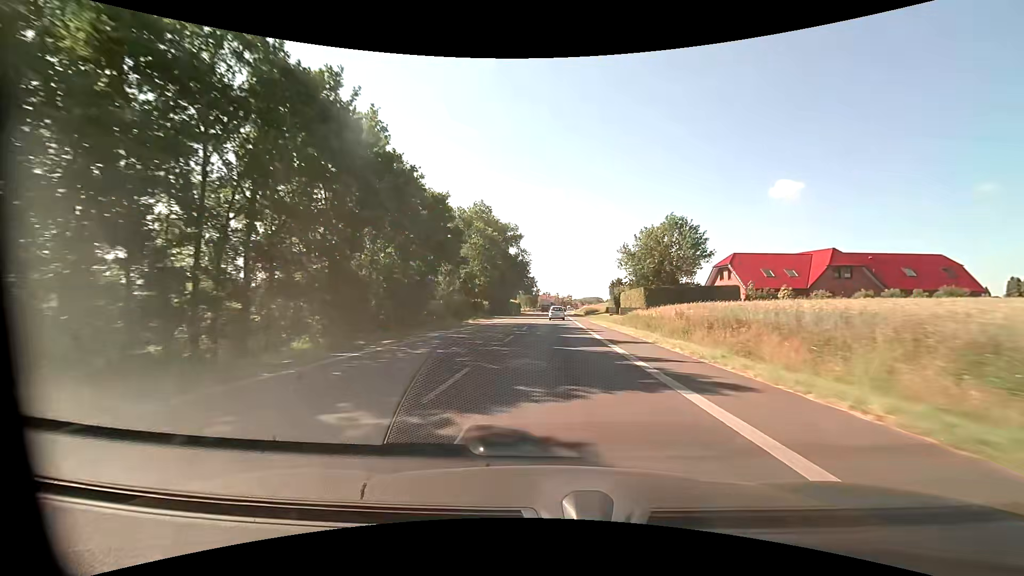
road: primary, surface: asphalt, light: Day
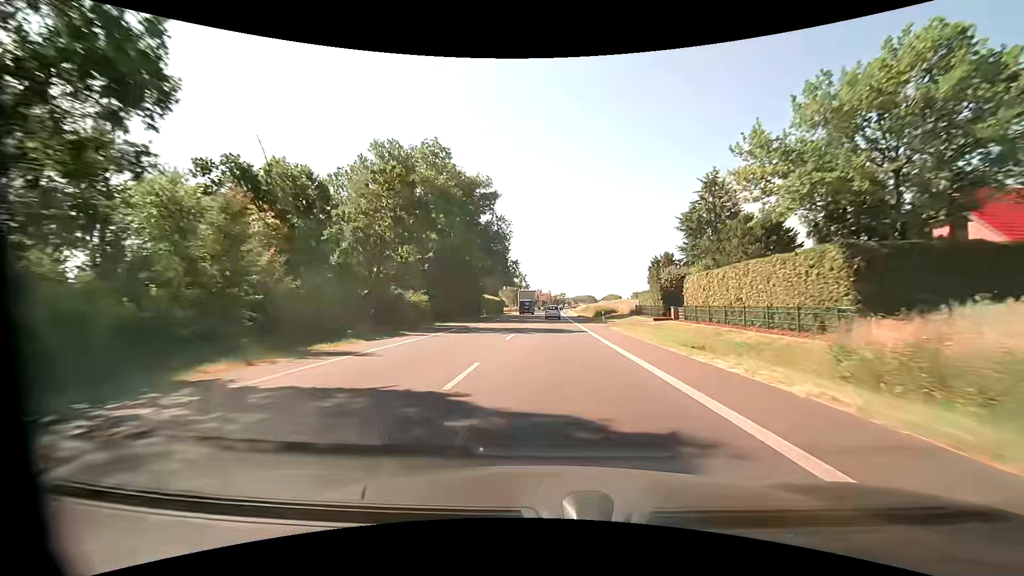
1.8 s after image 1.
(+0.2, +35.4) m; +1°
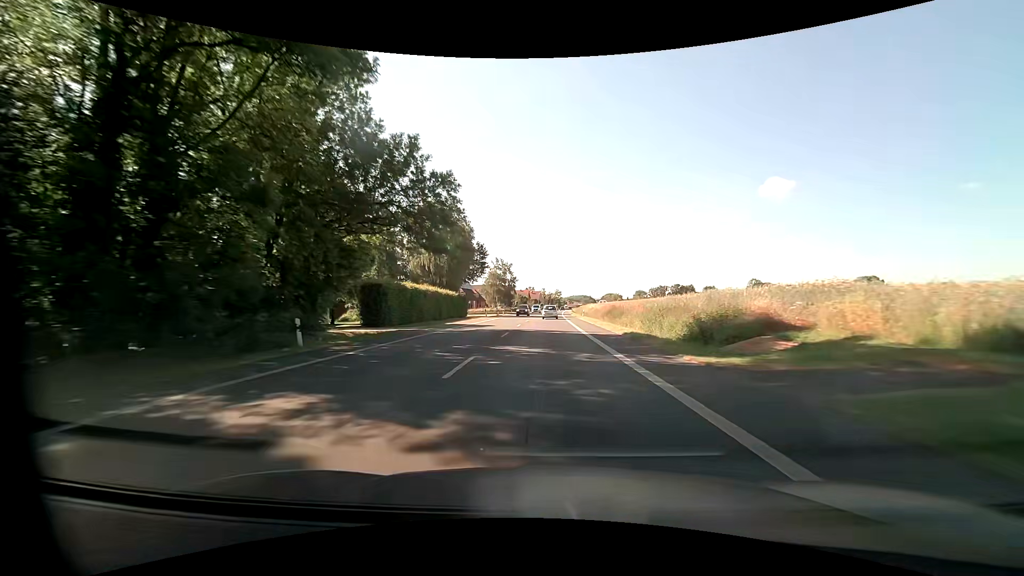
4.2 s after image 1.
(+0.4, +47.2) m; +1°
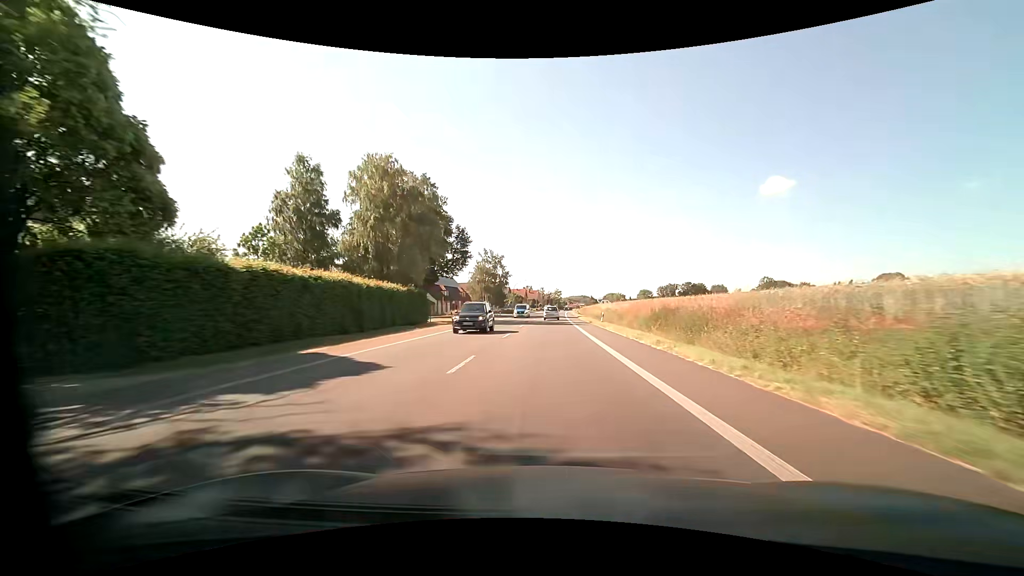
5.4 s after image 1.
(+0.1, +23.6) m; 0°
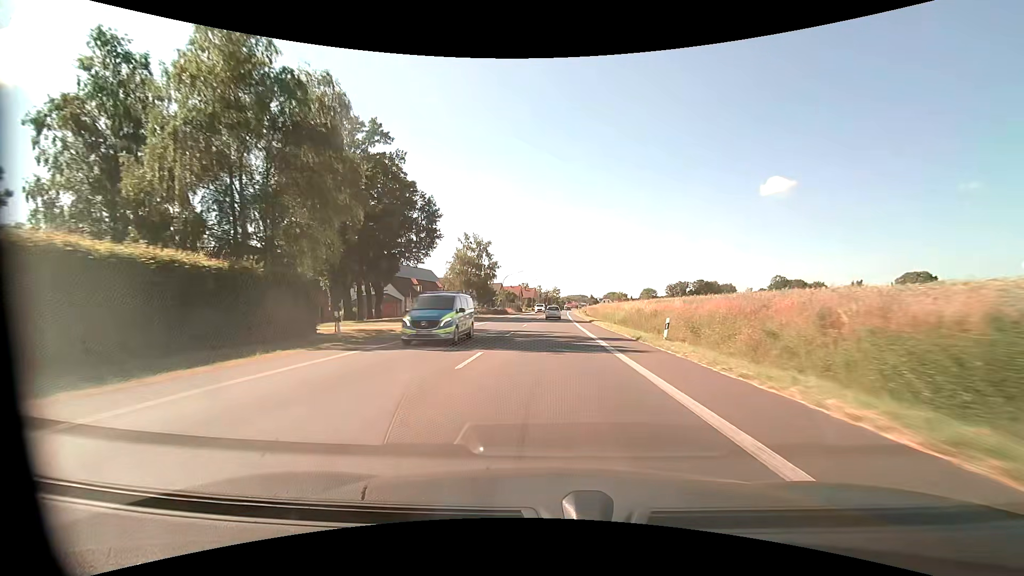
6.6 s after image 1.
(+0.1, +23.6) m; 0°
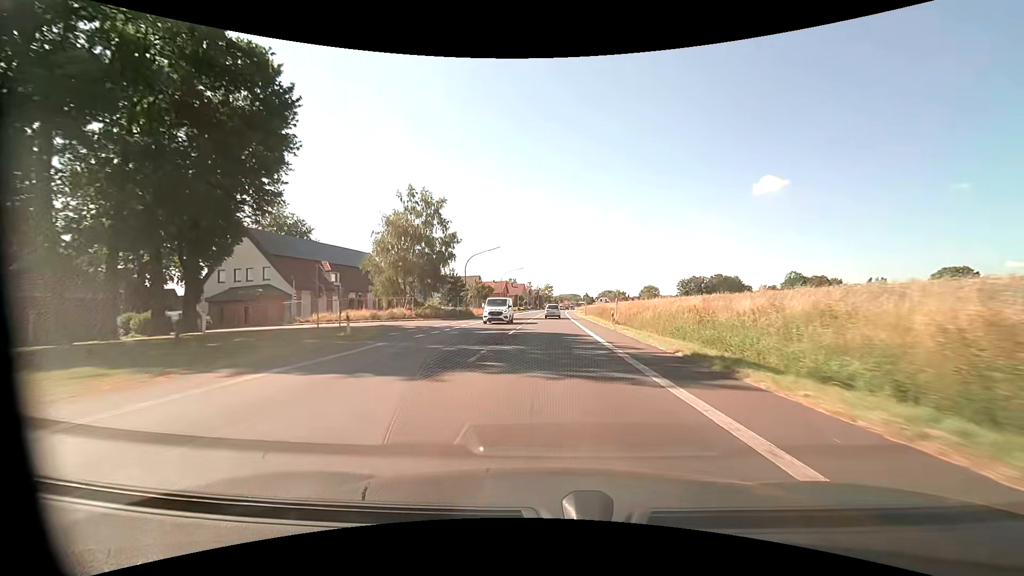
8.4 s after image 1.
(+0.3, +35.4) m; +1°
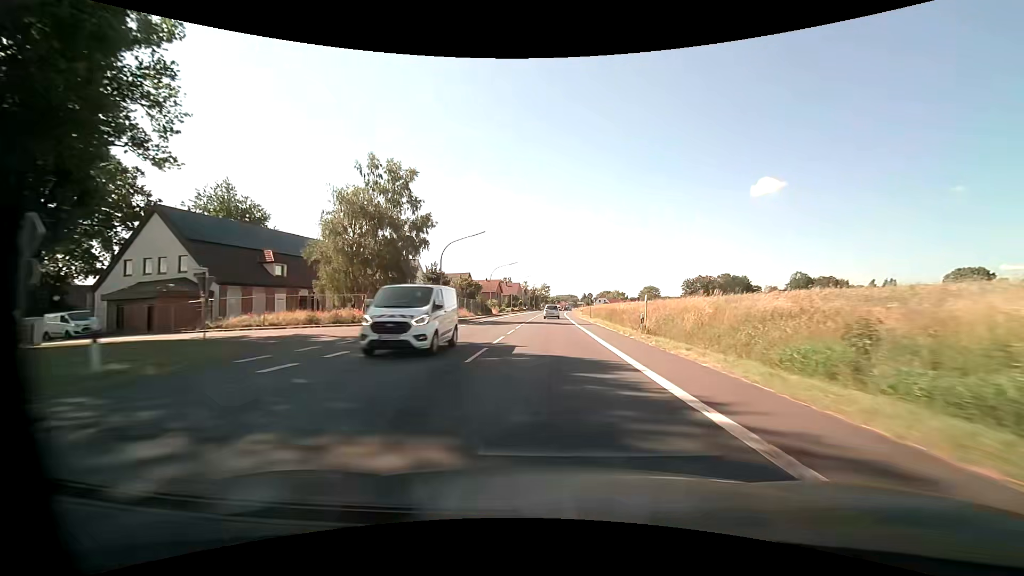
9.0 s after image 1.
(0.0, +11.8) m; 0°
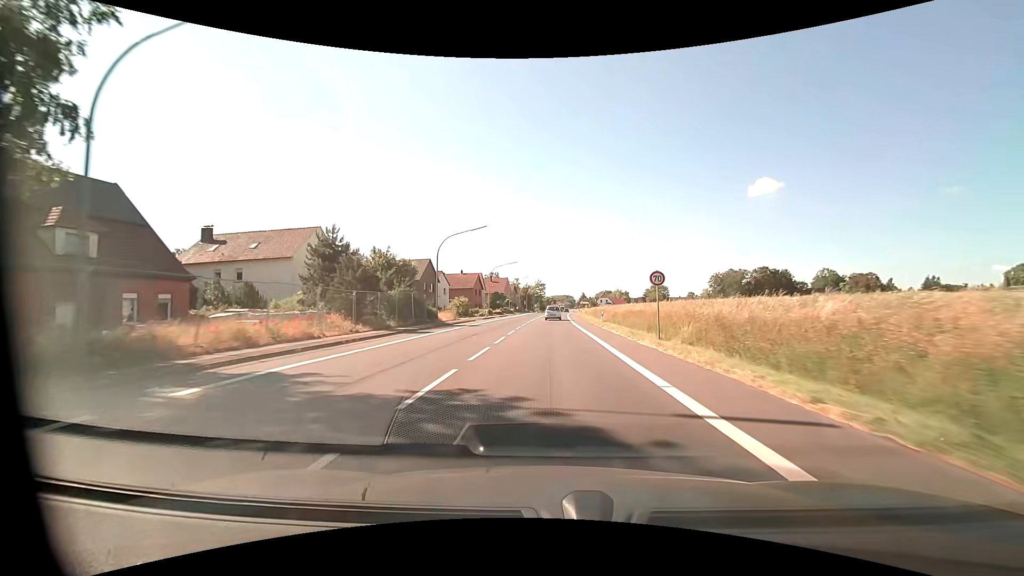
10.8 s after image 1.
(+0.2, +35.4) m; +1°
(0, +10) (0, +20) (0, +30) (0, +40) (0, +50) (+1, +60) (+1, +70) (+1, +80) (+2, +90) (+2, +100) m
